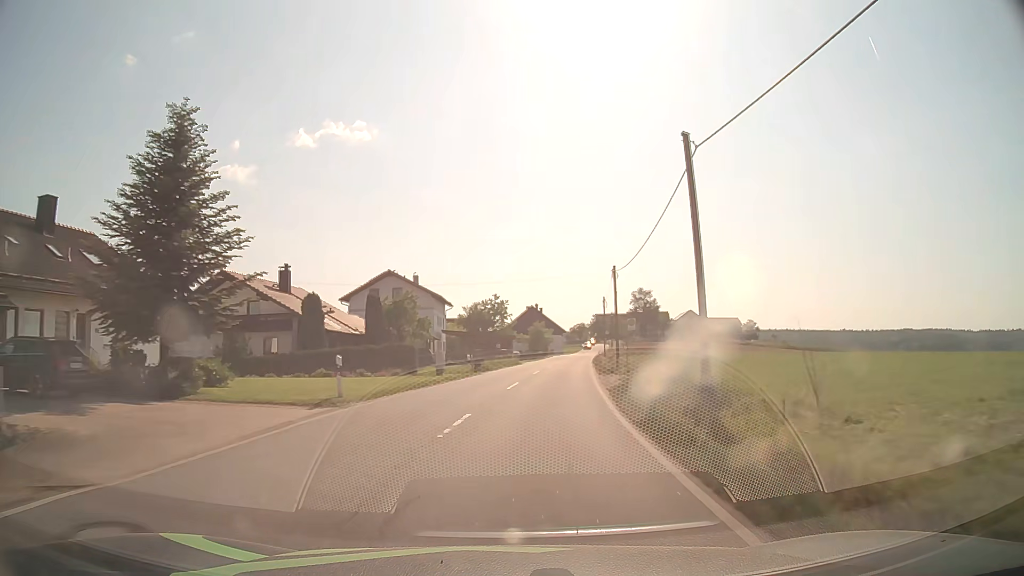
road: tertiary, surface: asphalt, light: Day
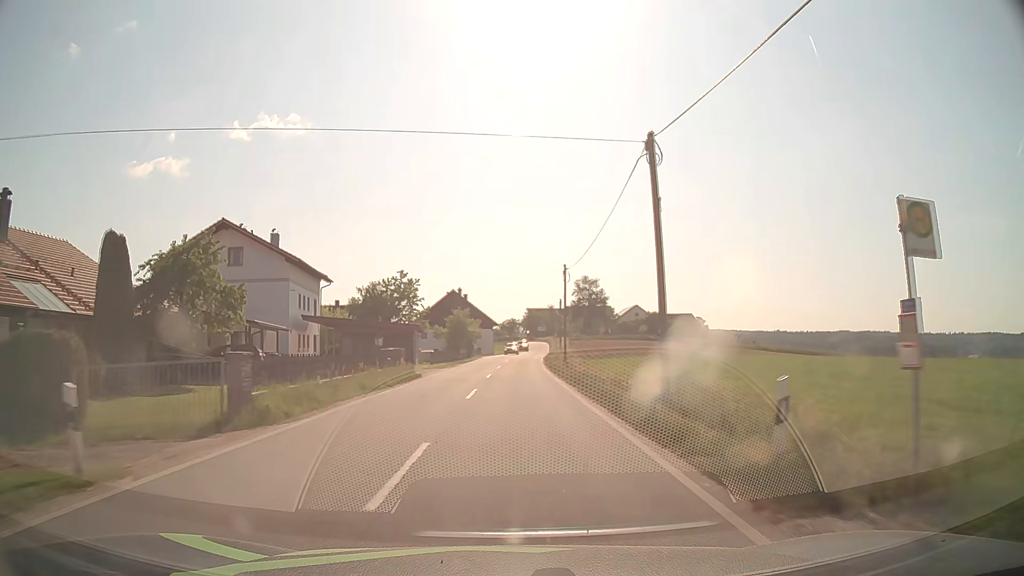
(+2.0, +27.8) m; +7°
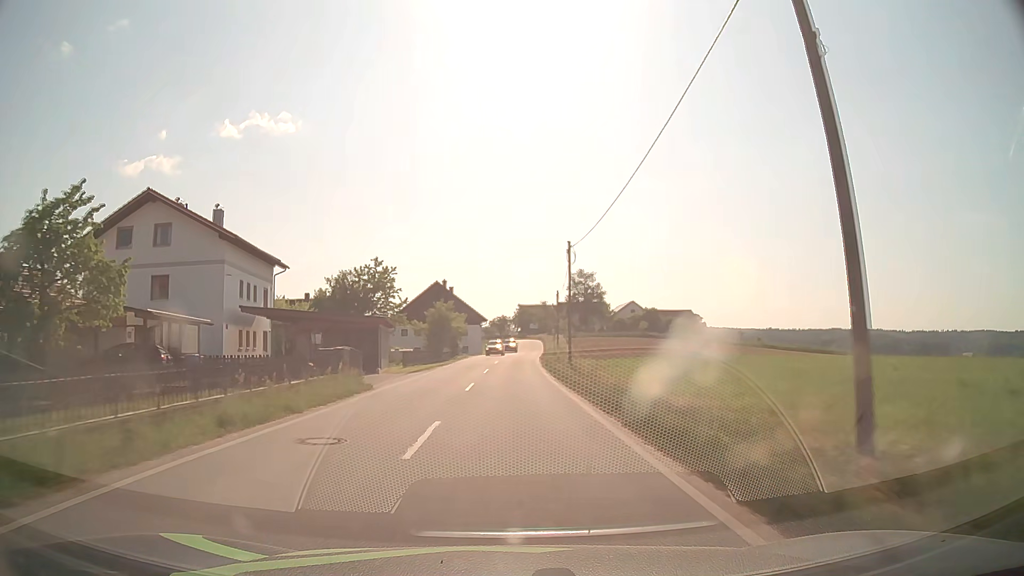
(+0.1, +9.3) m; +1°
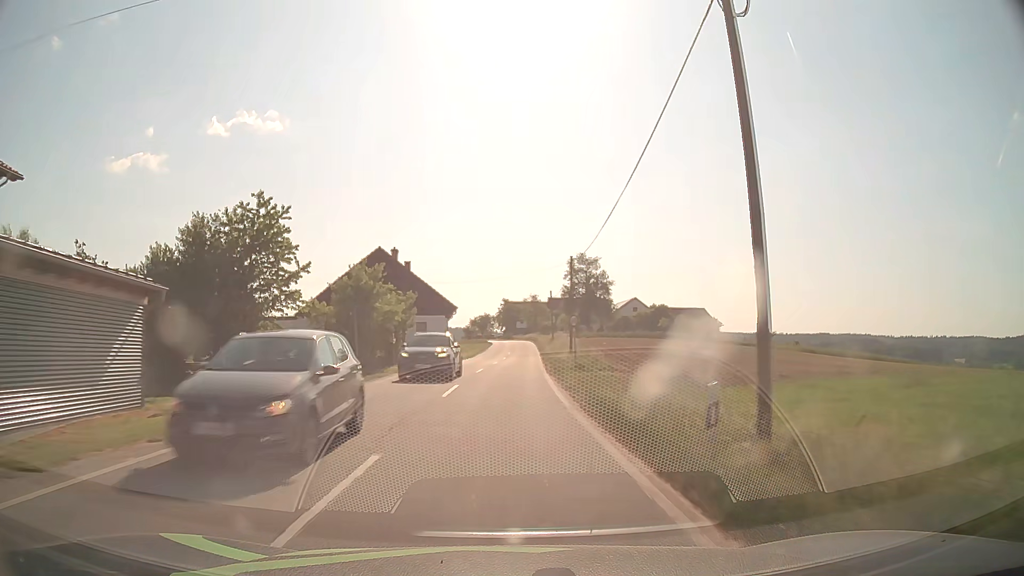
(+0.3, +28.0) m; +1°
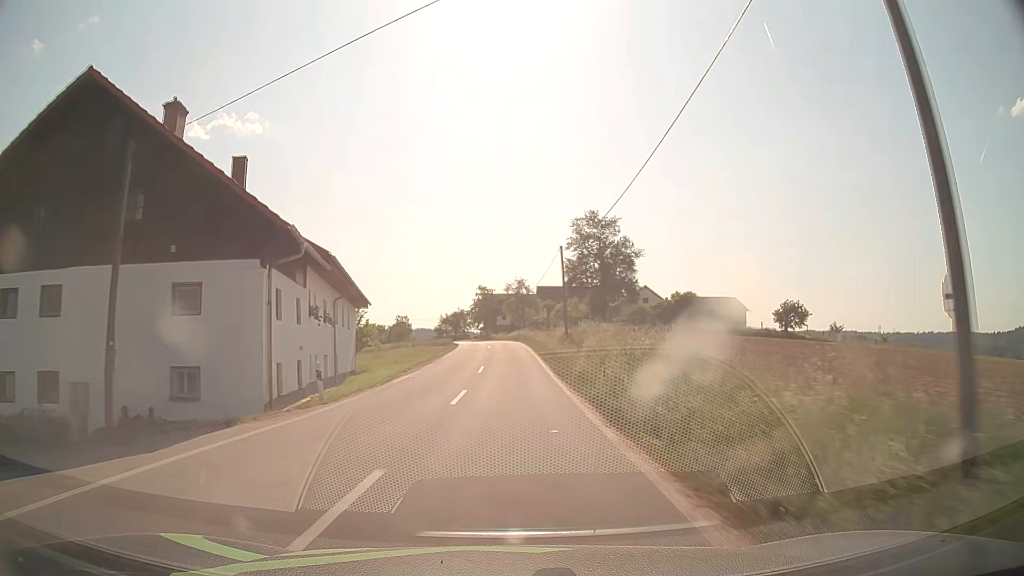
(+0.6, +36.8) m; +2°
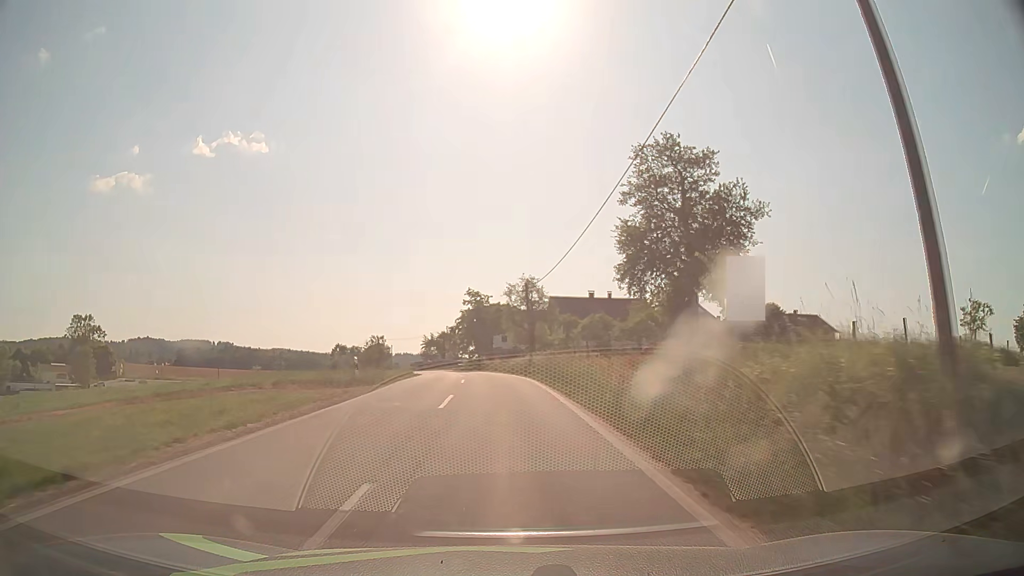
(+0.2, +36.5) m; 0°
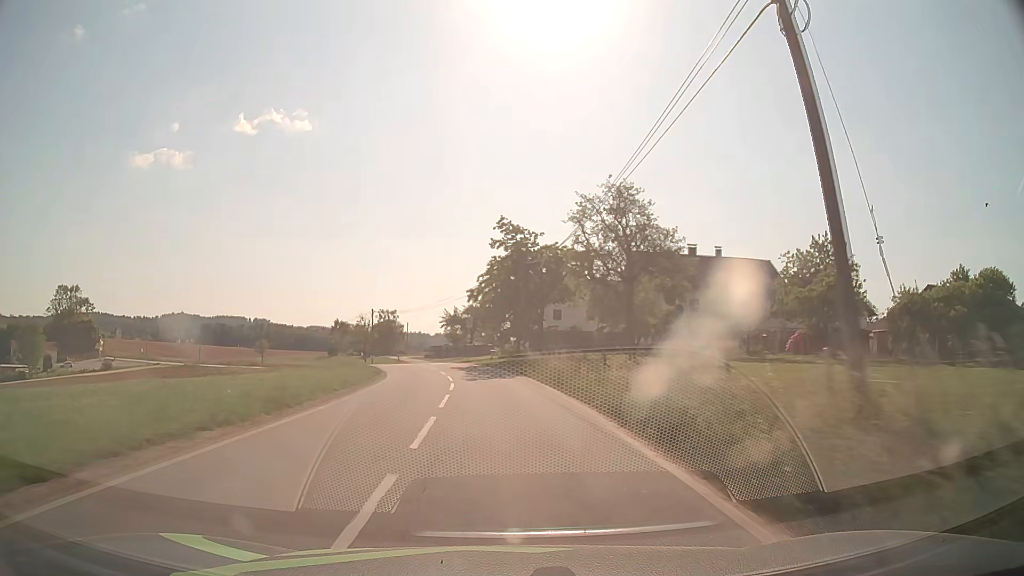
(-1.2, +35.8) m; -4°
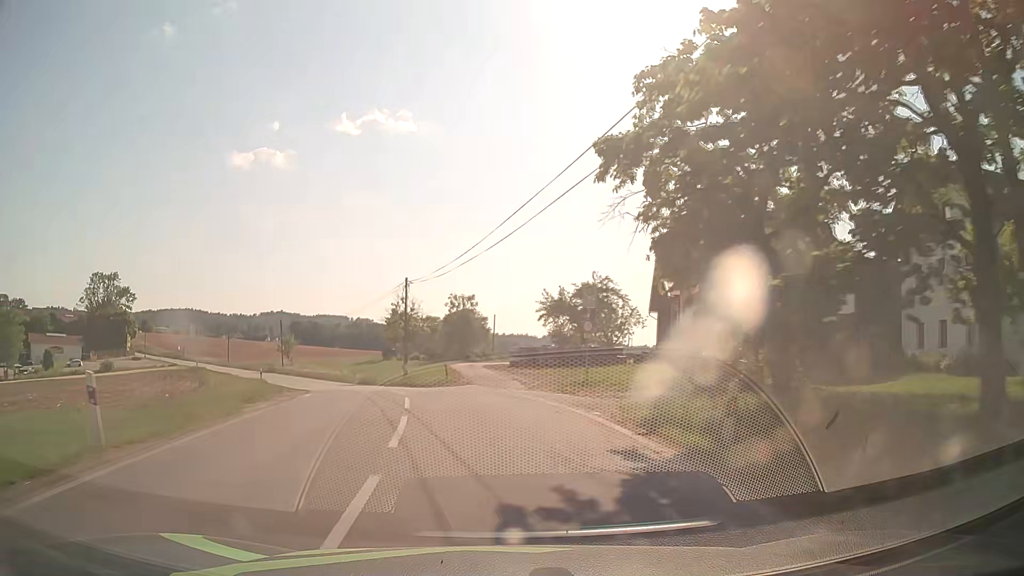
(-2.1, +36.4) m; -9°
